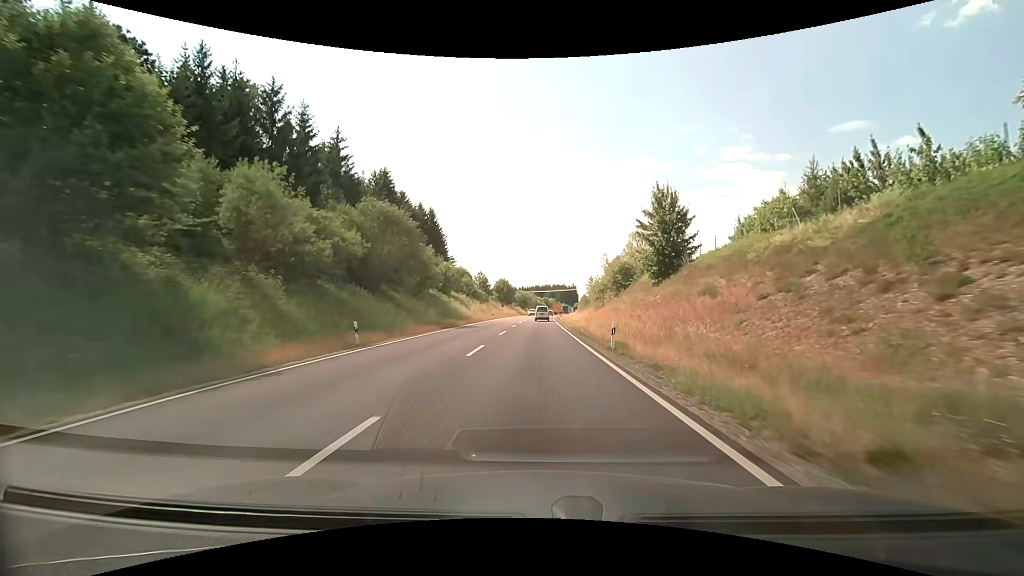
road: primary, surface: asphalt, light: Day
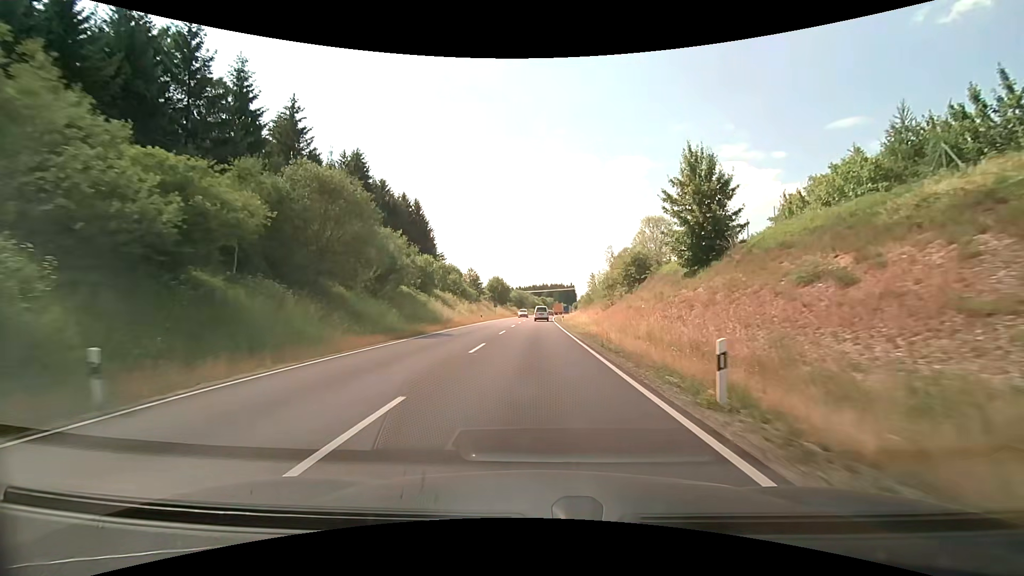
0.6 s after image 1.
(+0.1, +10.8) m; 0°
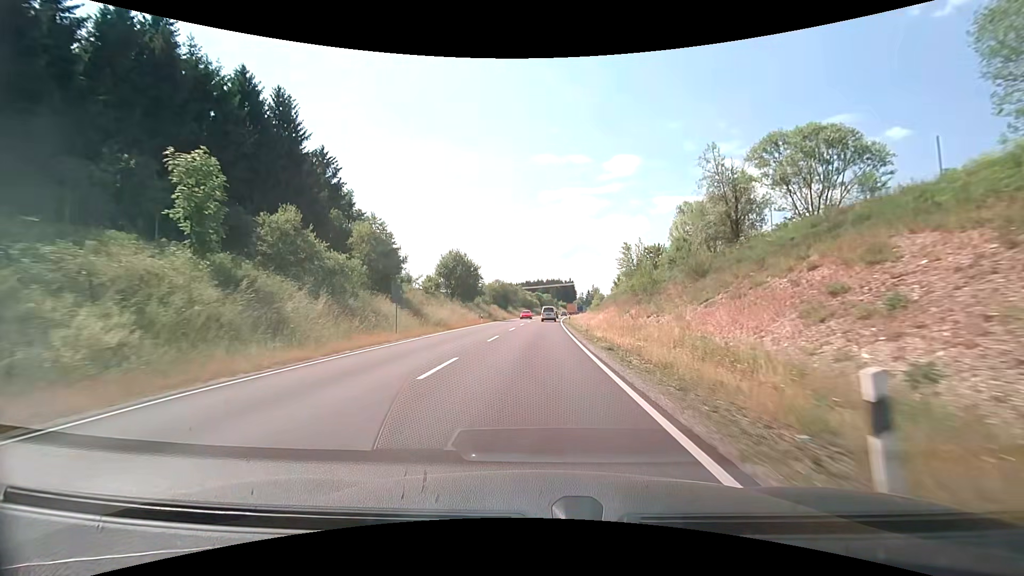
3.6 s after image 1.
(+0.5, +54.3) m; +1°
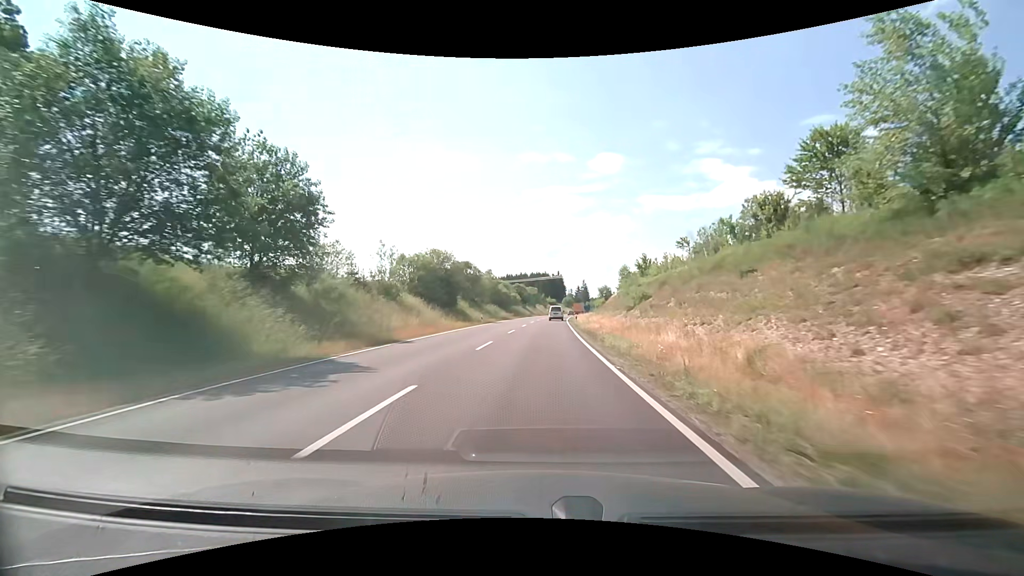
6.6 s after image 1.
(+0.7, +53.4) m; +2°
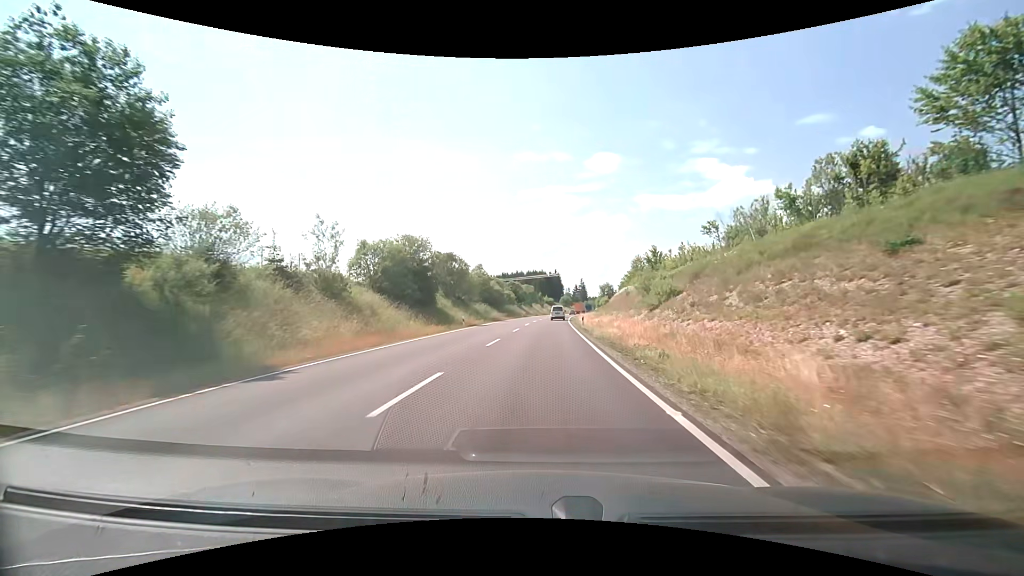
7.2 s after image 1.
(0.0, +10.4) m; 0°
(0, +10) (0, +20) (0, +30) (+1, +40) (+1, +50) (+2, +60) (+2, +70) (+3, +80) (+4, +90) (+5, +100) m
